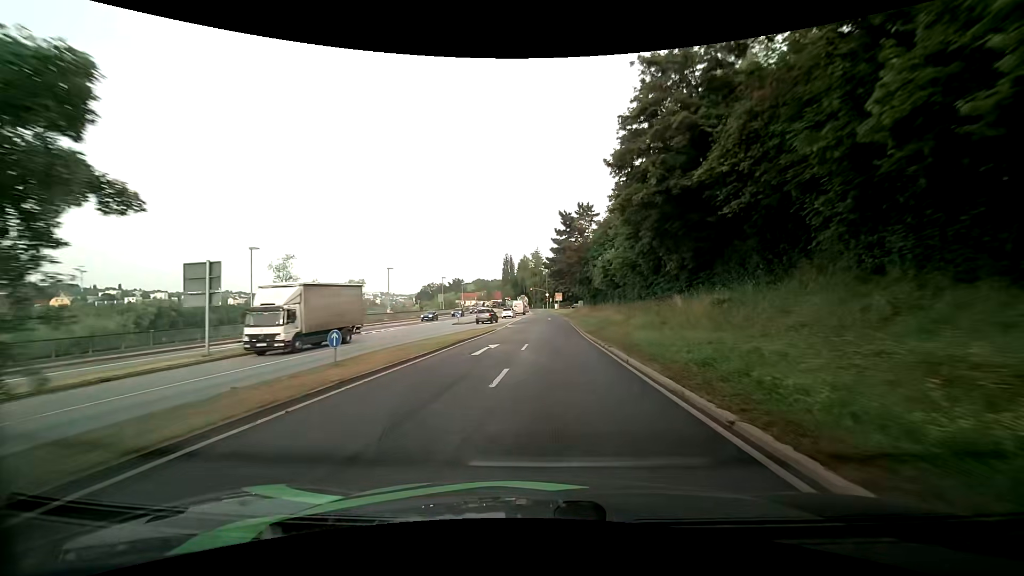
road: primary_link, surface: asphalt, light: Day
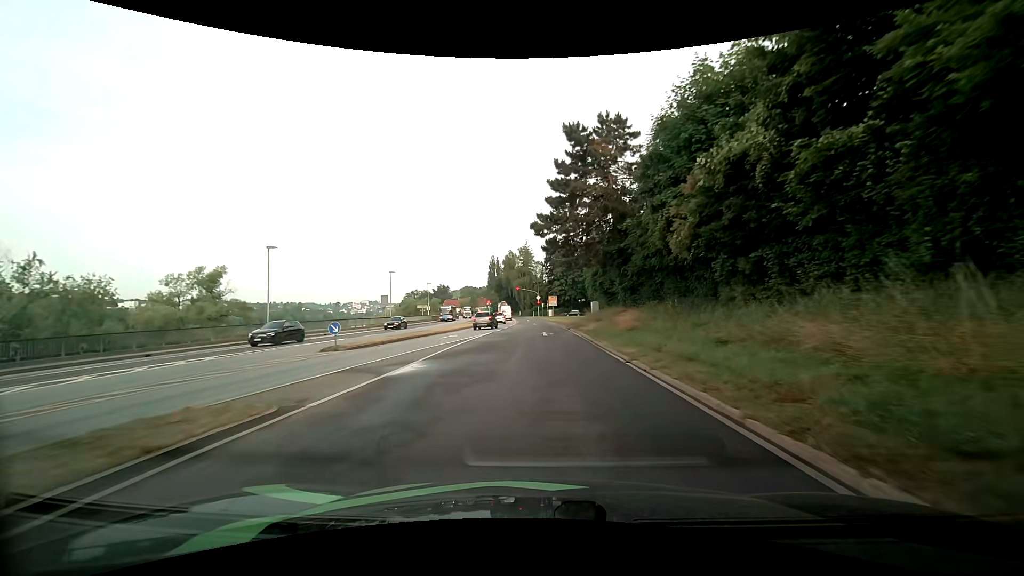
(+0.3, +30.4) m; +1°
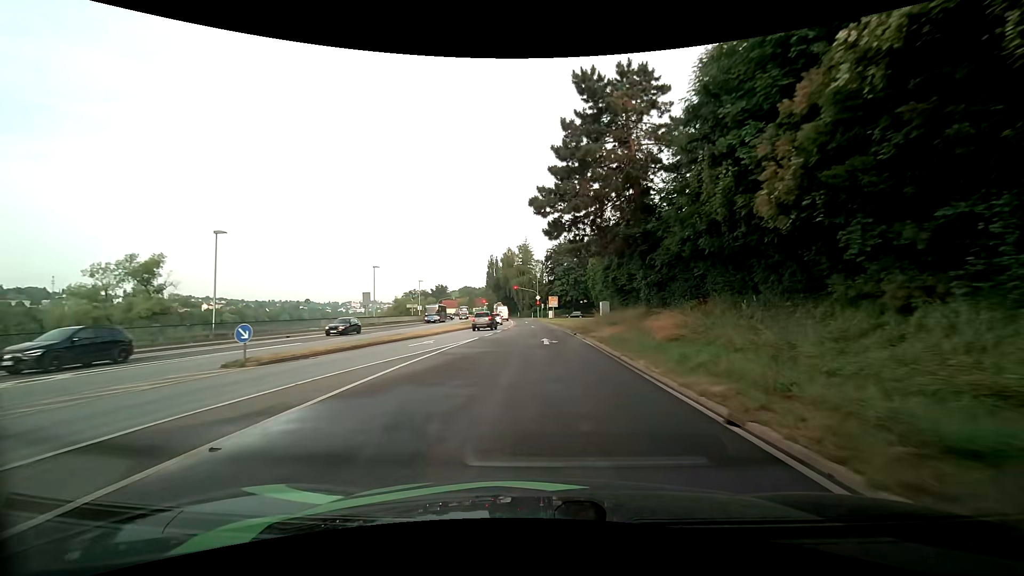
(0.0, +7.1) m; 0°
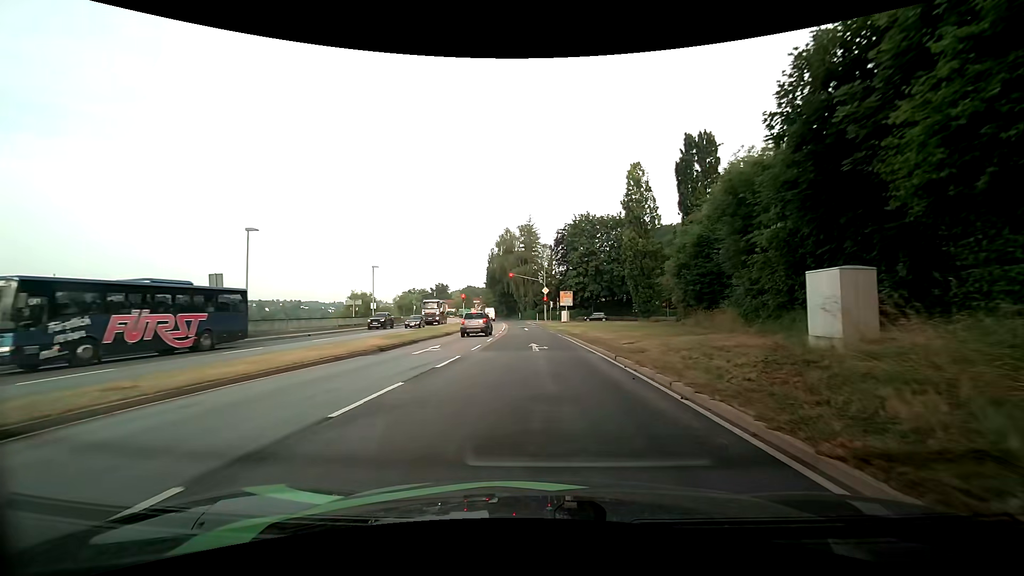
(0.0, +29.6) m; -1°
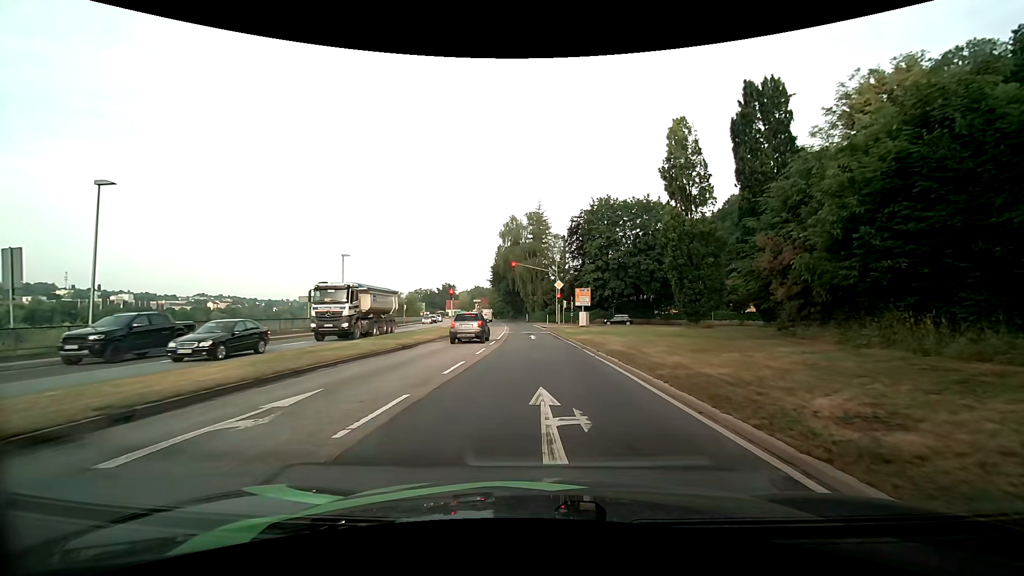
(-0.1, +13.2) m; -1°
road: primary
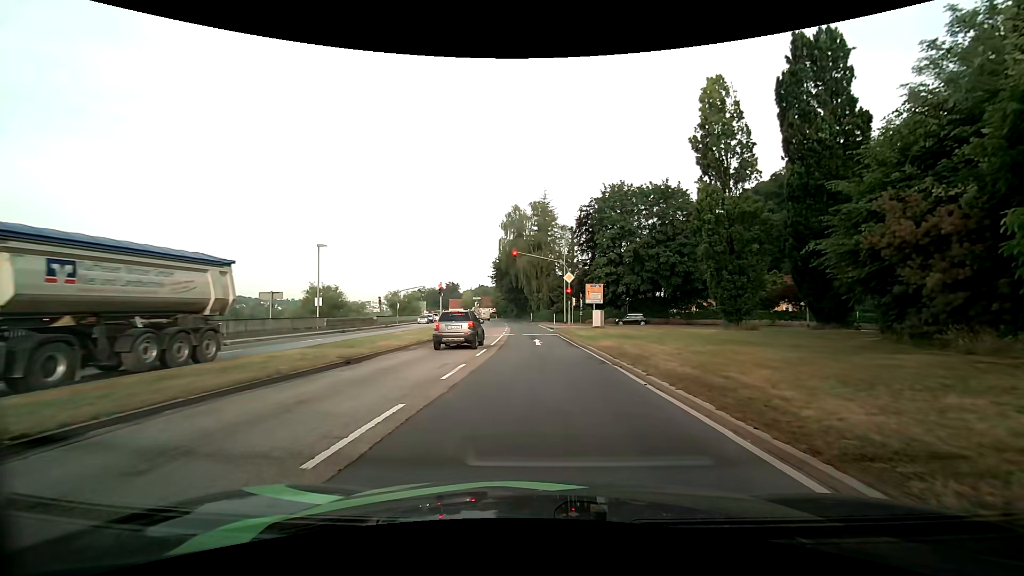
(0.0, +7.1) m; 0°
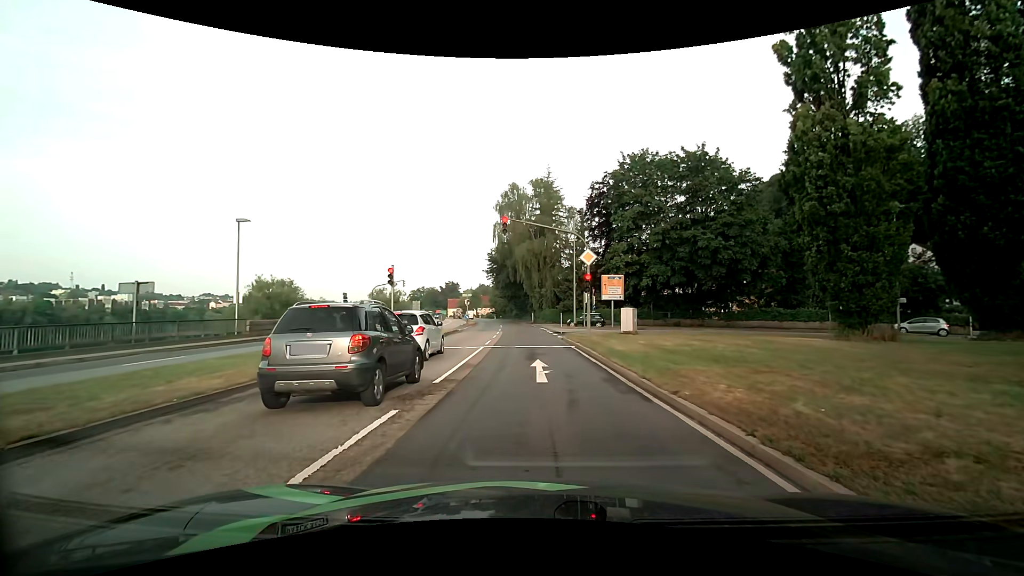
(-0.1, +12.4) m; 0°
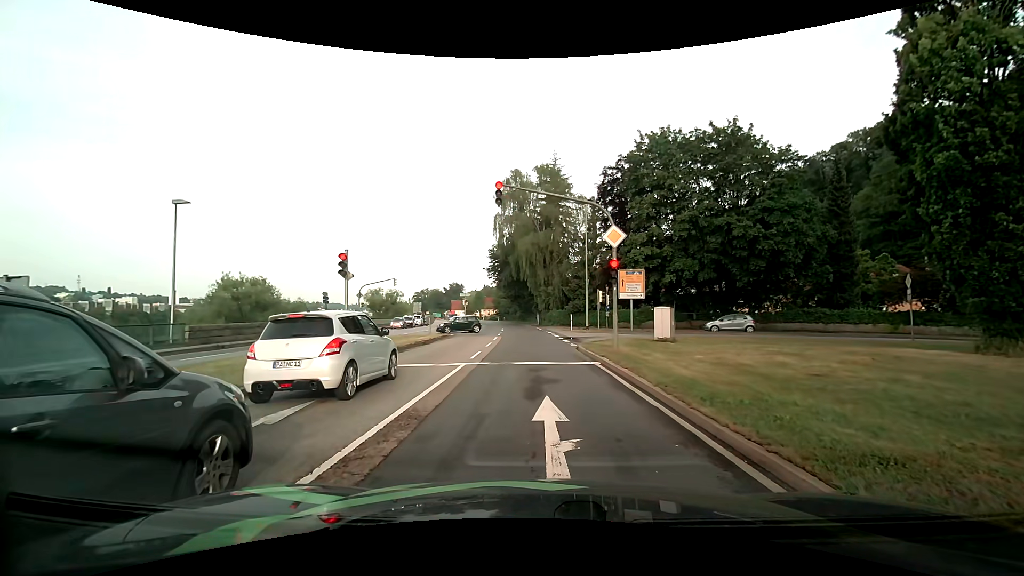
(-0.1, +6.4) m; -1°
(0, +10) (-1, +20) (-1, +30) (-2, +40) (-2, +50) (-3, +60) (-4, +70) (-5, +80) (-6, +90) (-8, +100) m
